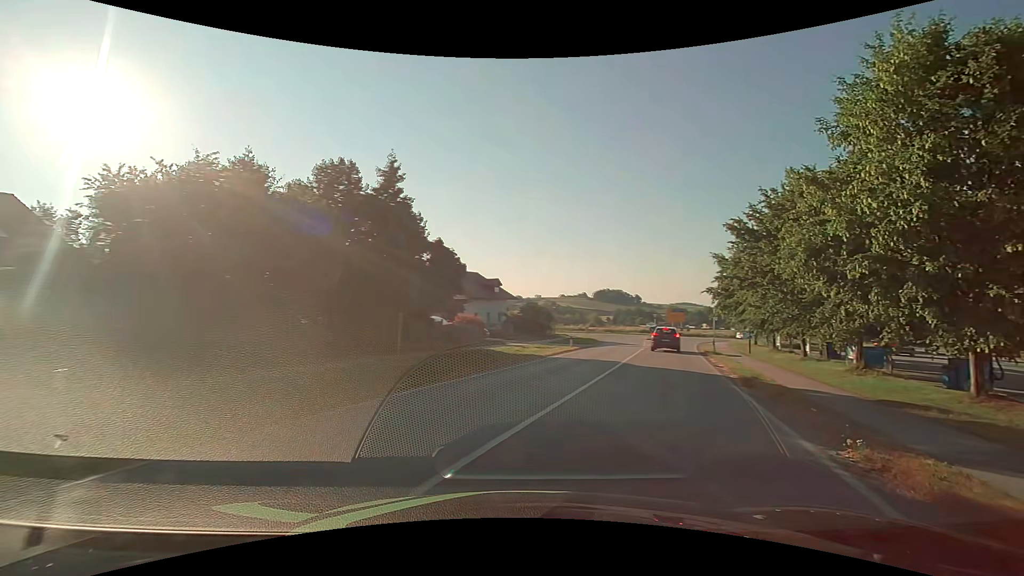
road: secondary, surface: asphalt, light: Day
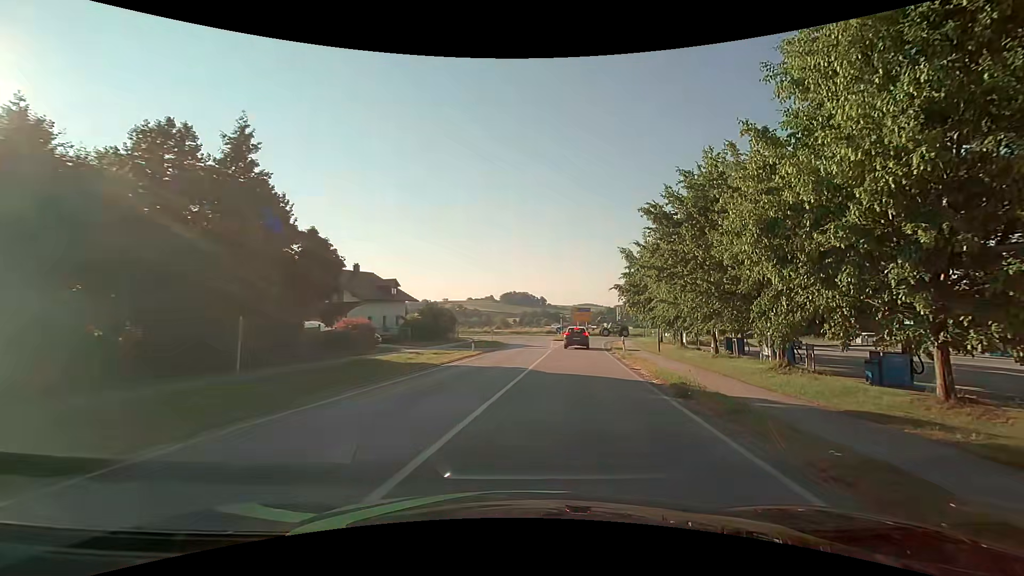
(+0.4, +3.9) m; +11°
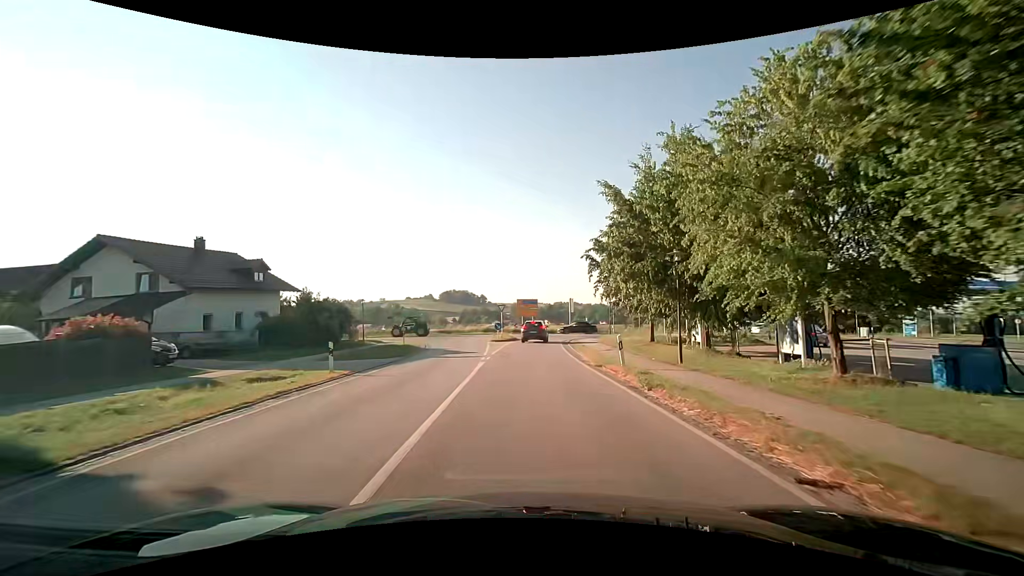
(+0.9, +15.4) m; +6°
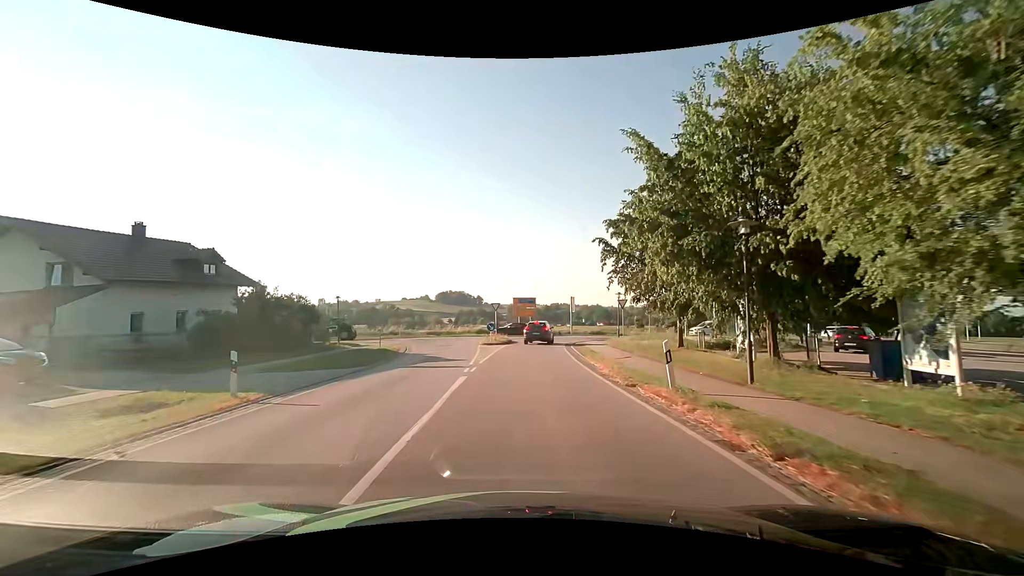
(0.0, +5.4) m; 0°
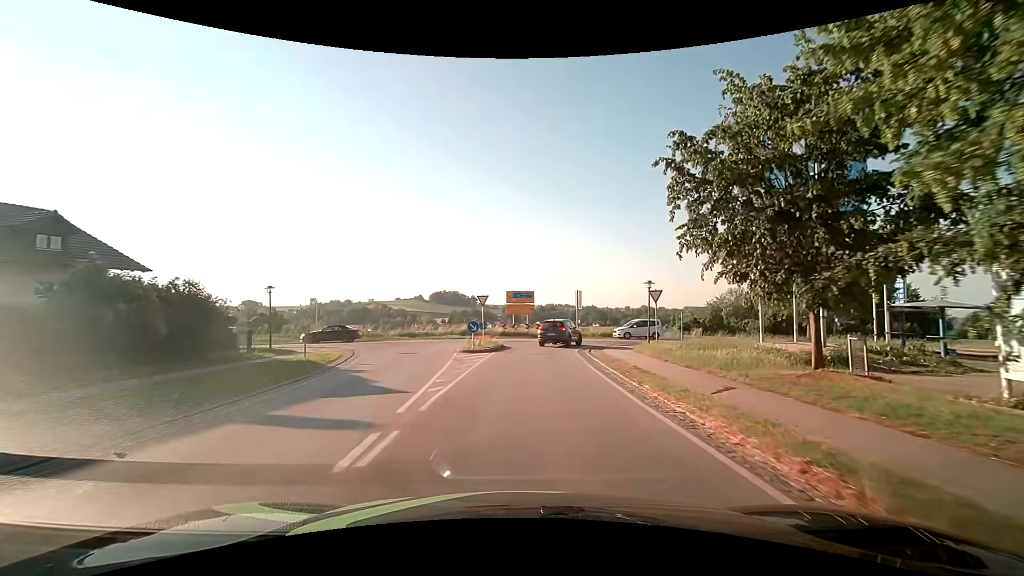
(0.0, +10.4) m; 0°
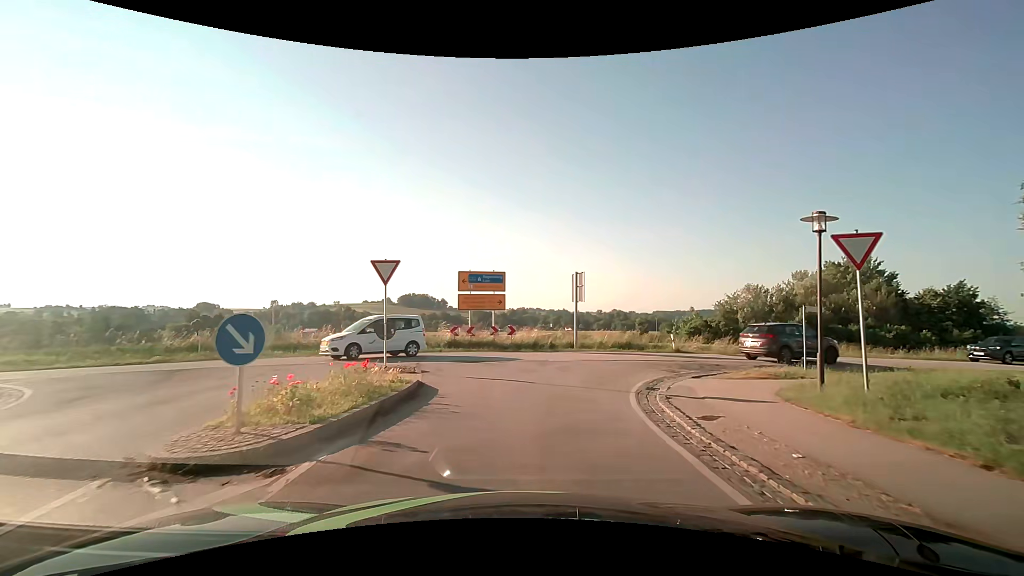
(+0.6, +18.5) m; +3°
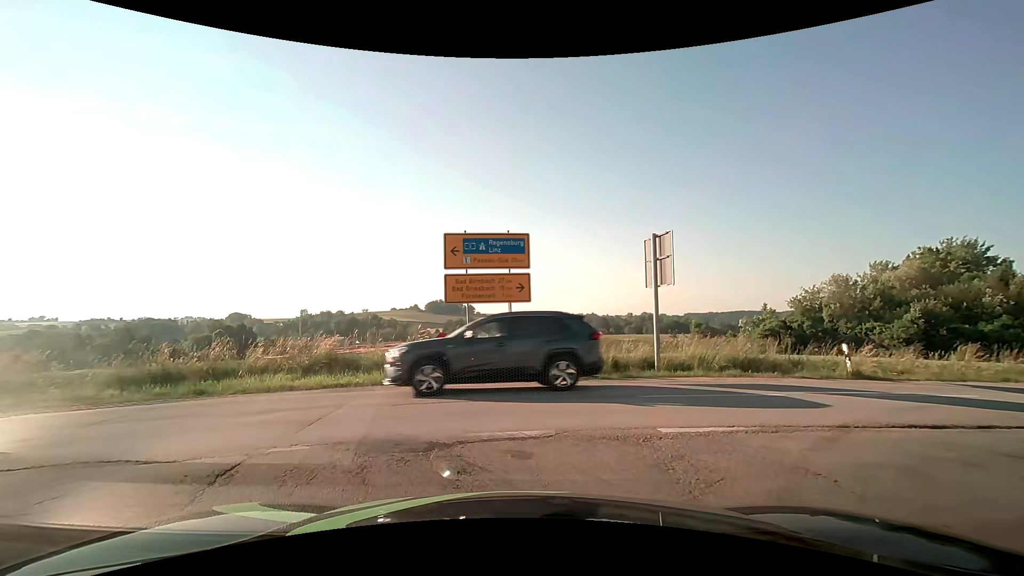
(-0.1, +11.7) m; -4°
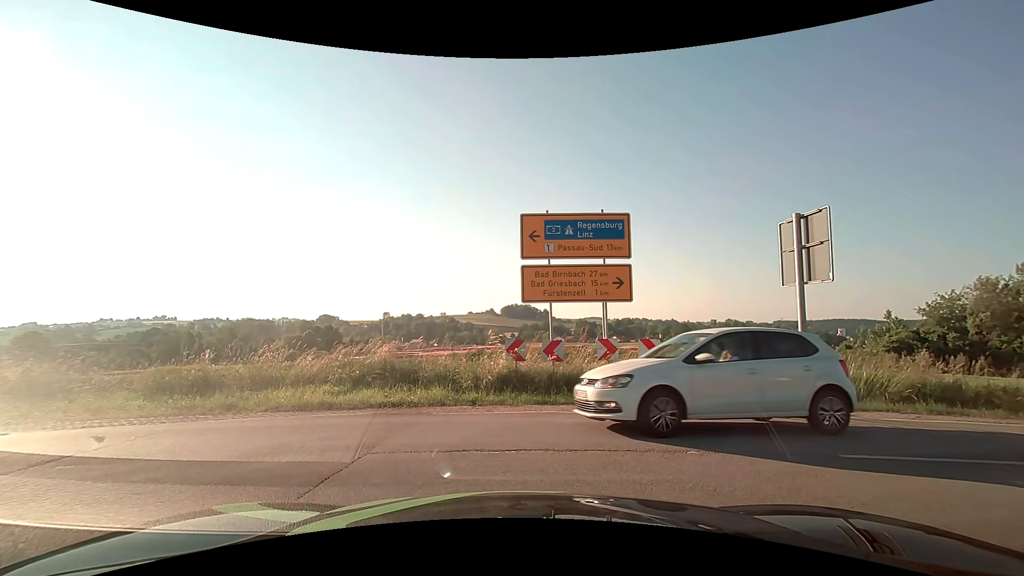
(-0.1, +3.0) m; -5°
(-5, +8) (-14, +11) (-24, +12) (-34, +13) (-44, +15) (-54, +17) (-63, +20) (-73, +23) (-82, +27) (-91, +31) m
